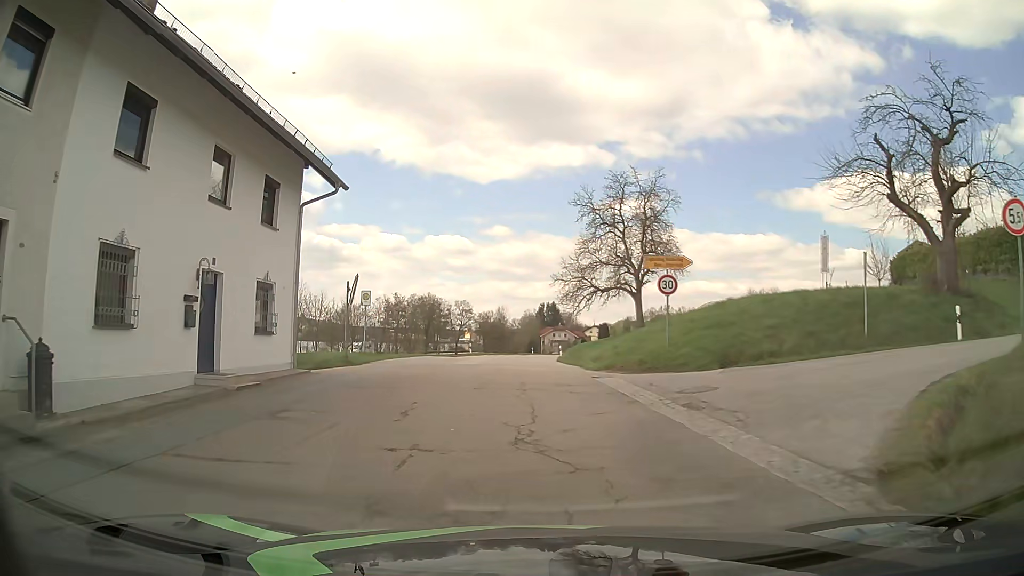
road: tertiary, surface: asphalt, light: Day
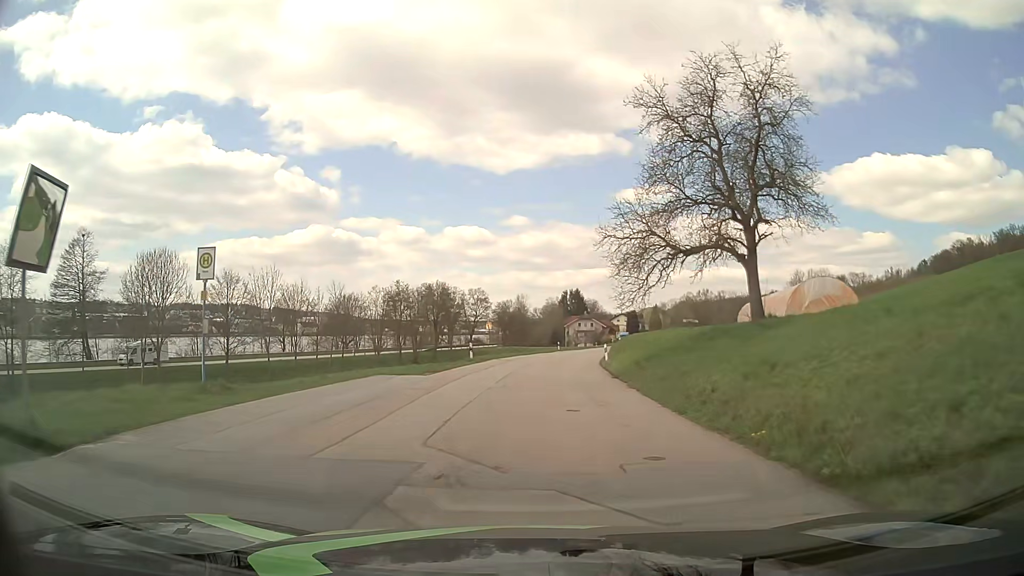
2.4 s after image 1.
(-0.7, +18.1) m; -3°
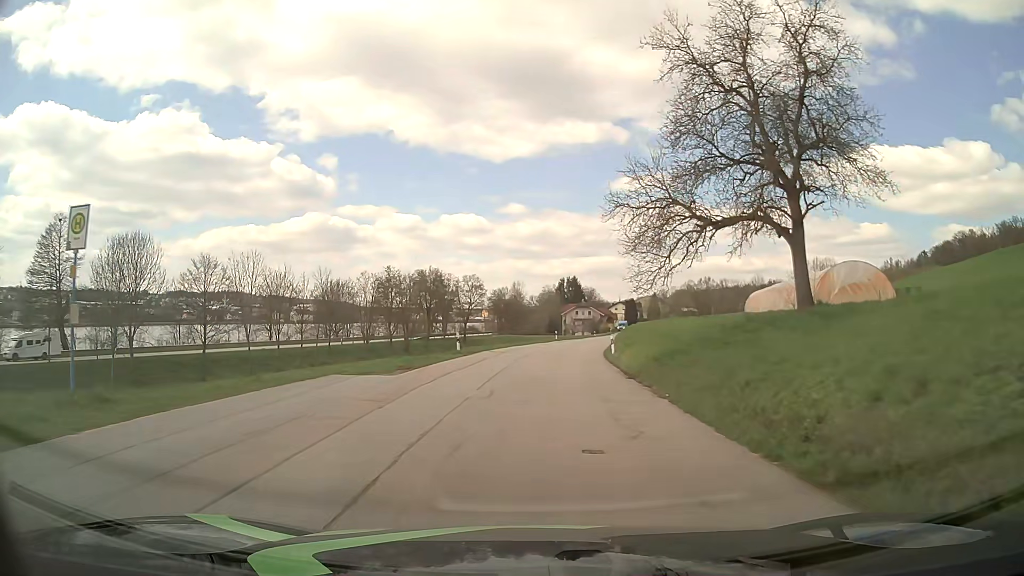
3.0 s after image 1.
(0.0, +4.6) m; 0°
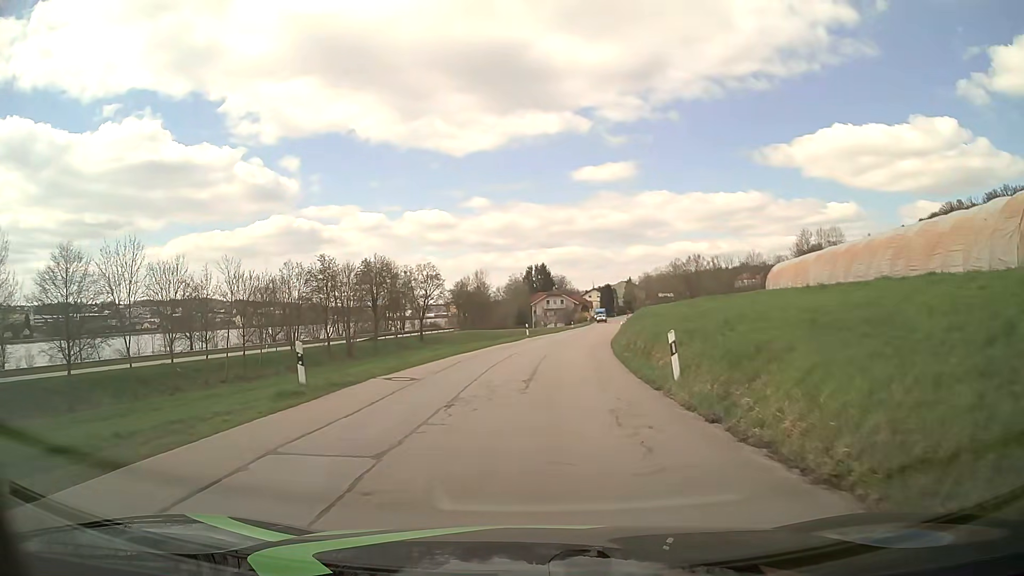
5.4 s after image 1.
(+0.7, +18.9) m; +4°
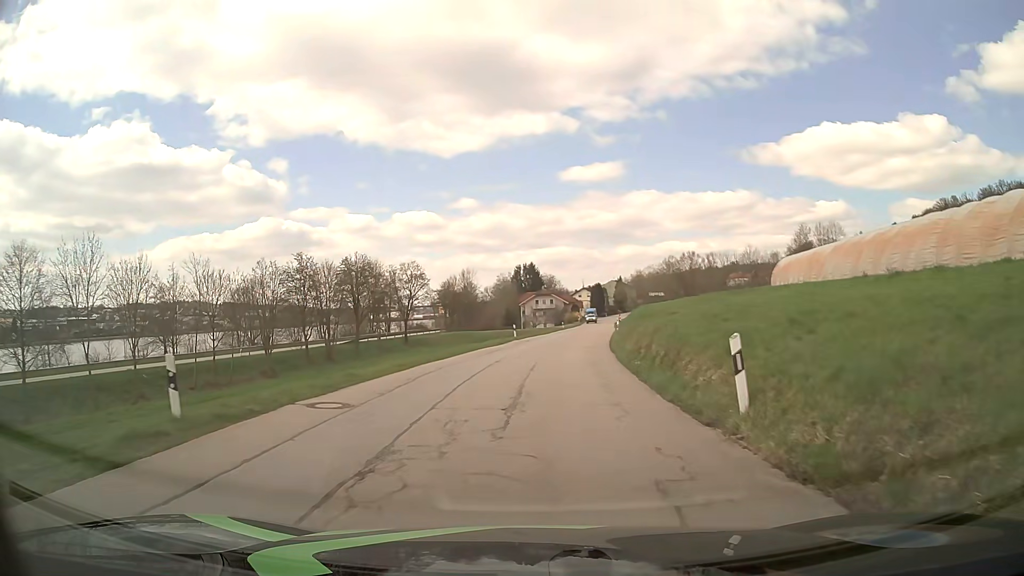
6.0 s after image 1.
(0.0, +4.8) m; +1°
